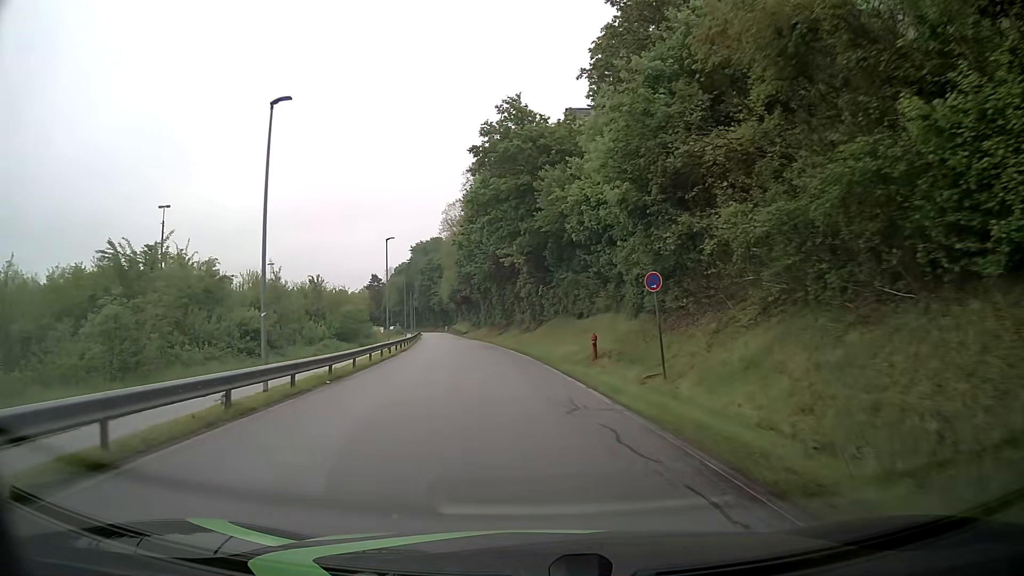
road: residential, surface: asphalt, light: Day
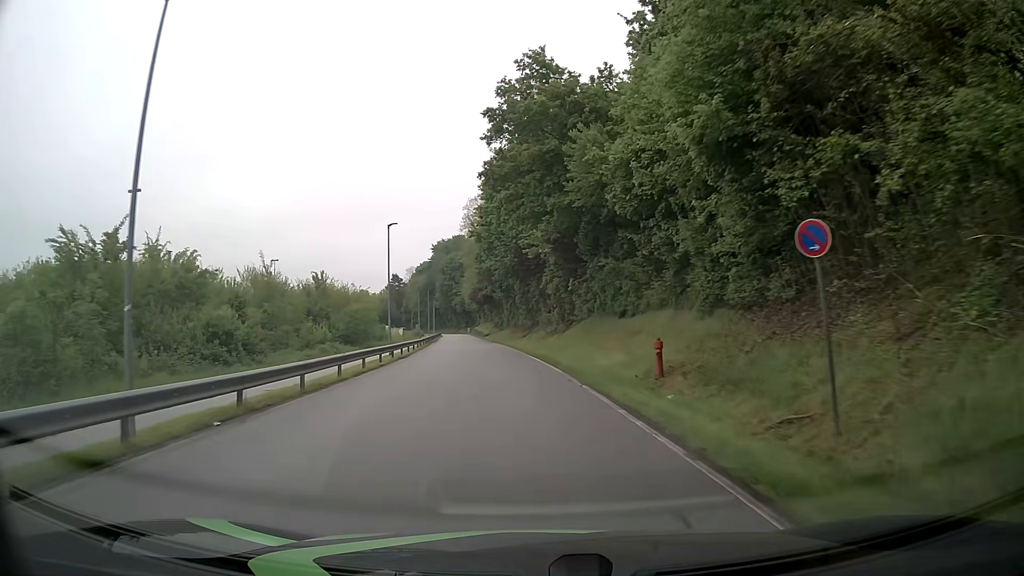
(-0.2, +7.7) m; -2°
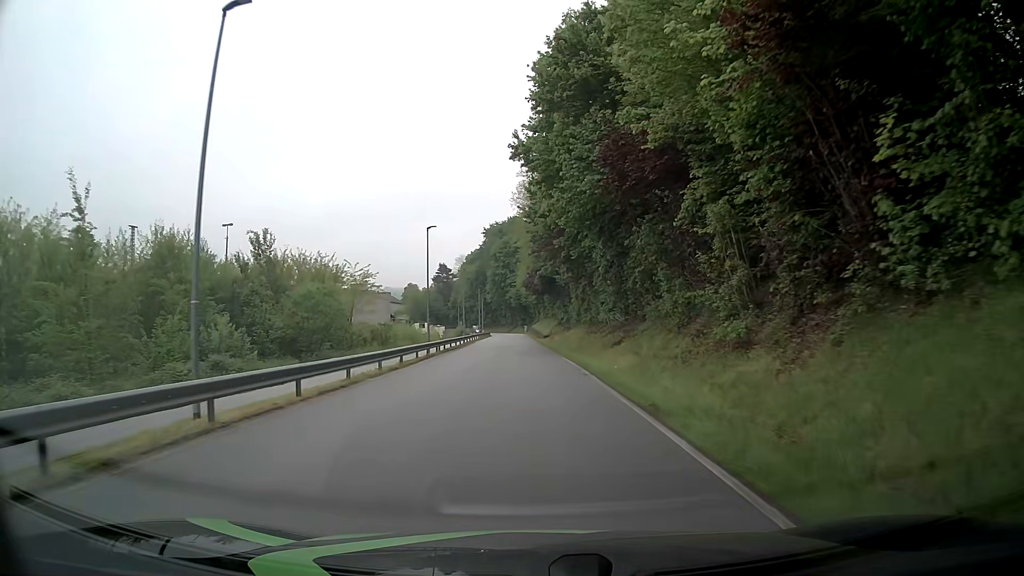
(-1.9, +30.4) m; -6°
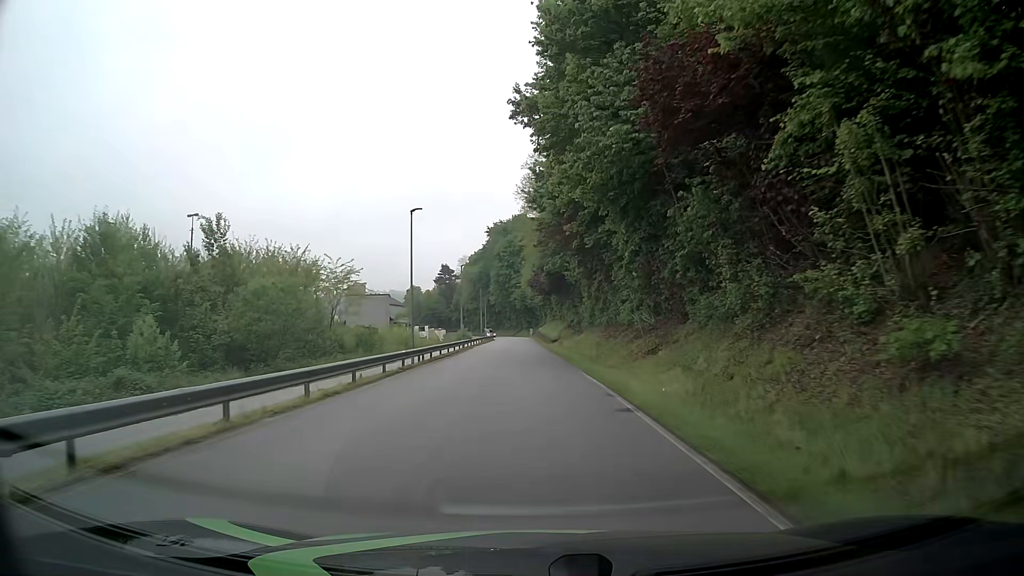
(0.0, +7.6) m; 0°
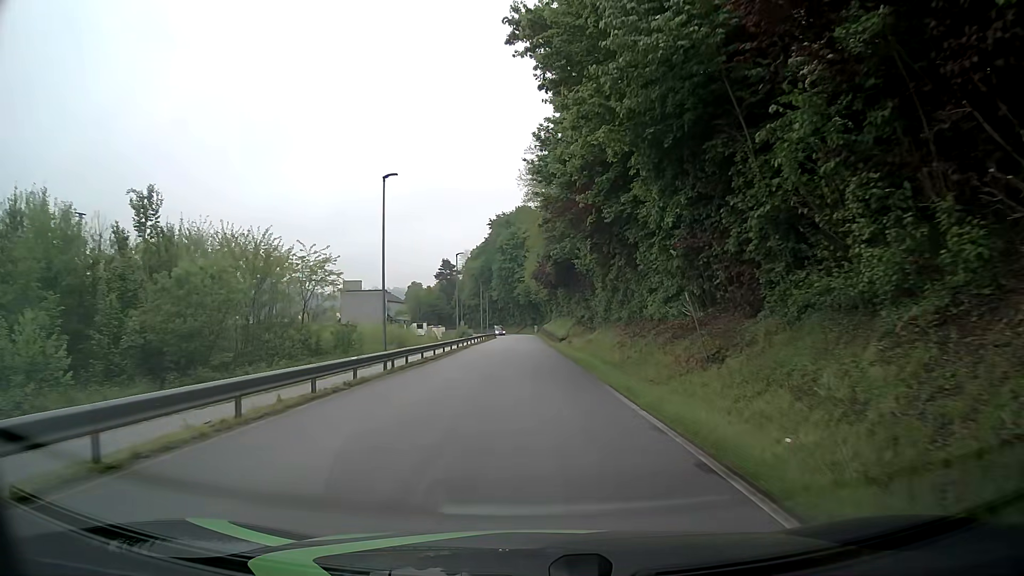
(-0.1, +7.6) m; -1°
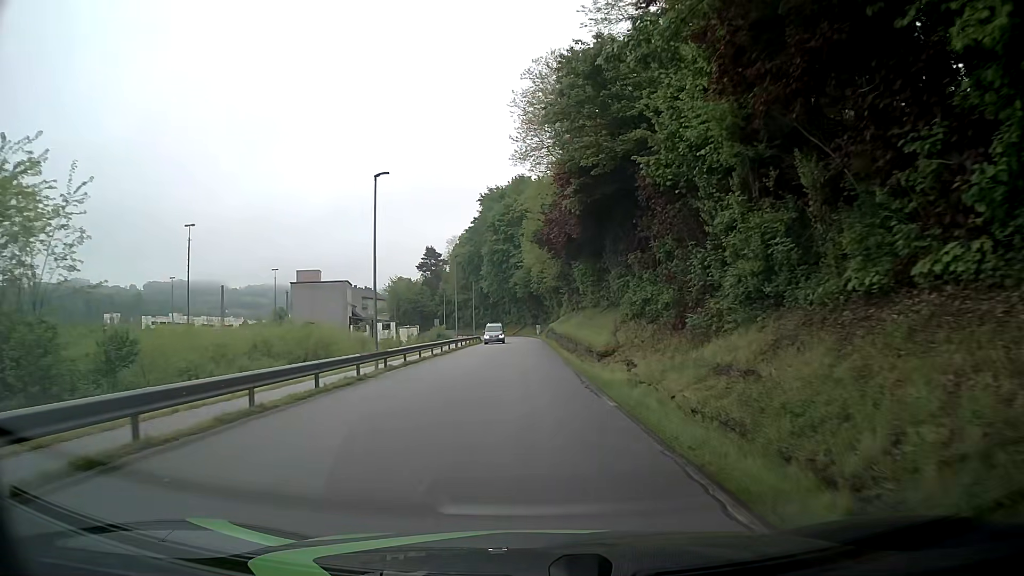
(-0.1, +30.6) m; 0°
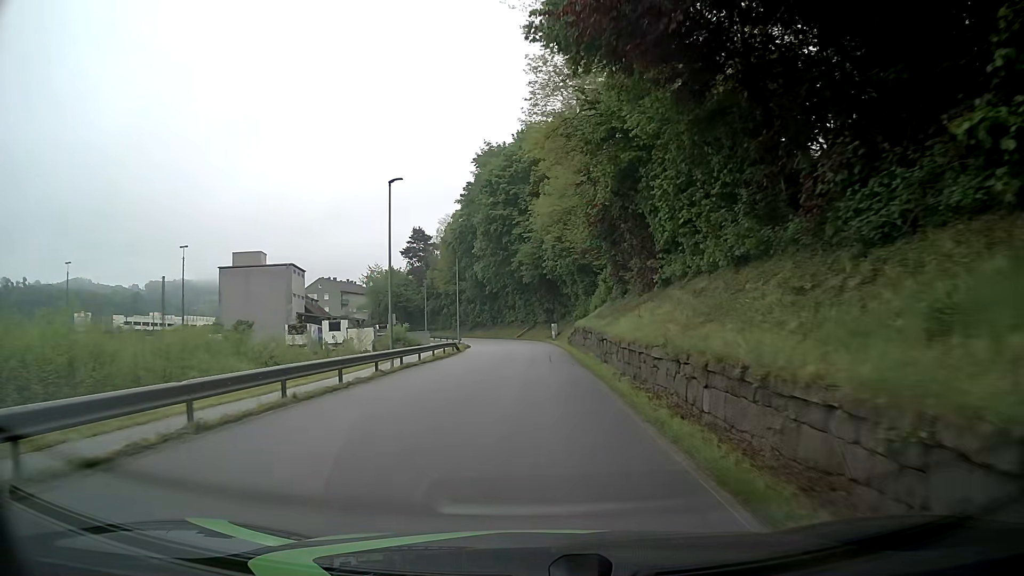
(-0.1, +30.6) m; -1°
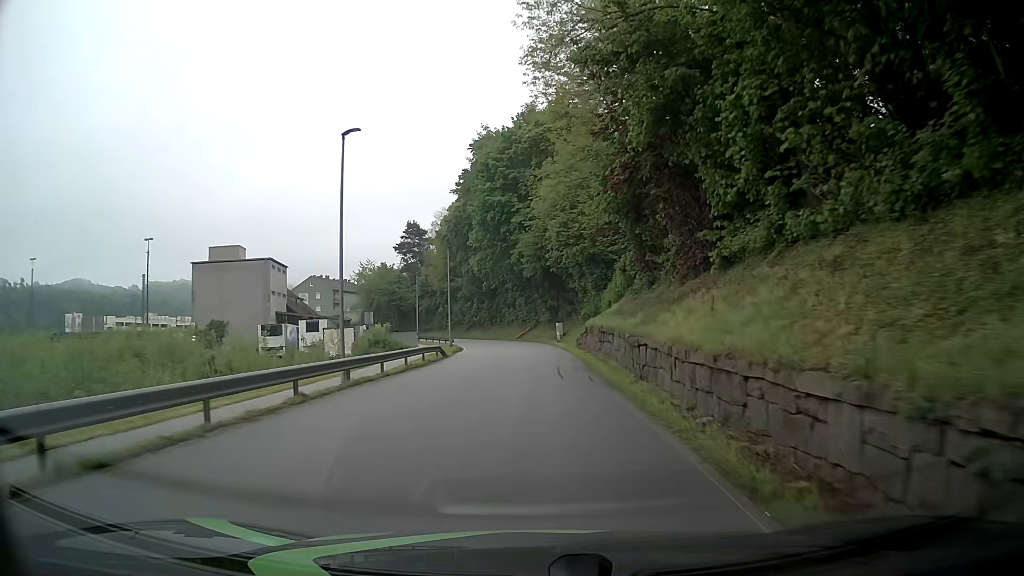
(0.0, +7.6) m; 0°
